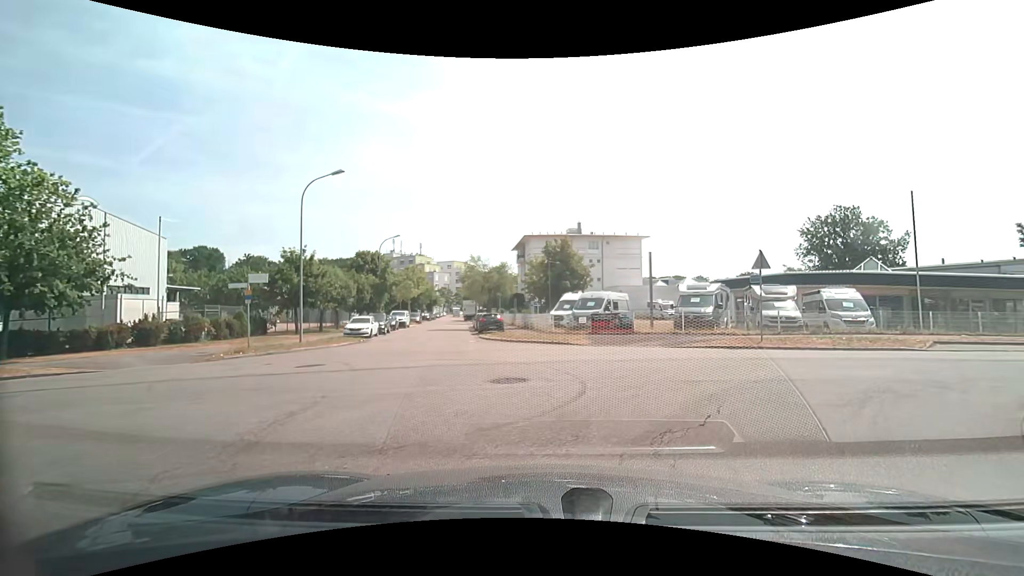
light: Day
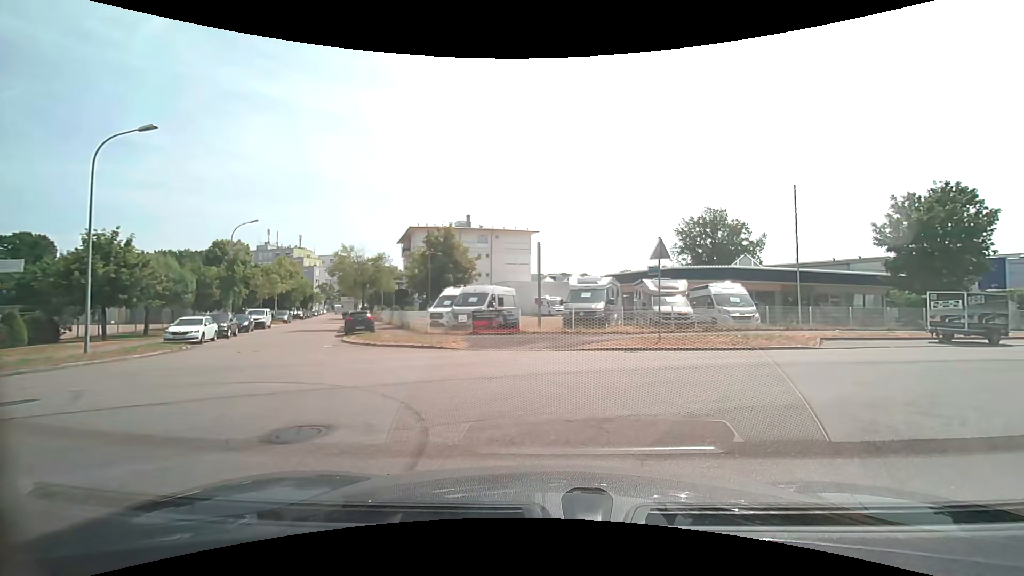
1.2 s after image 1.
(+0.3, +3.9) m; +10°
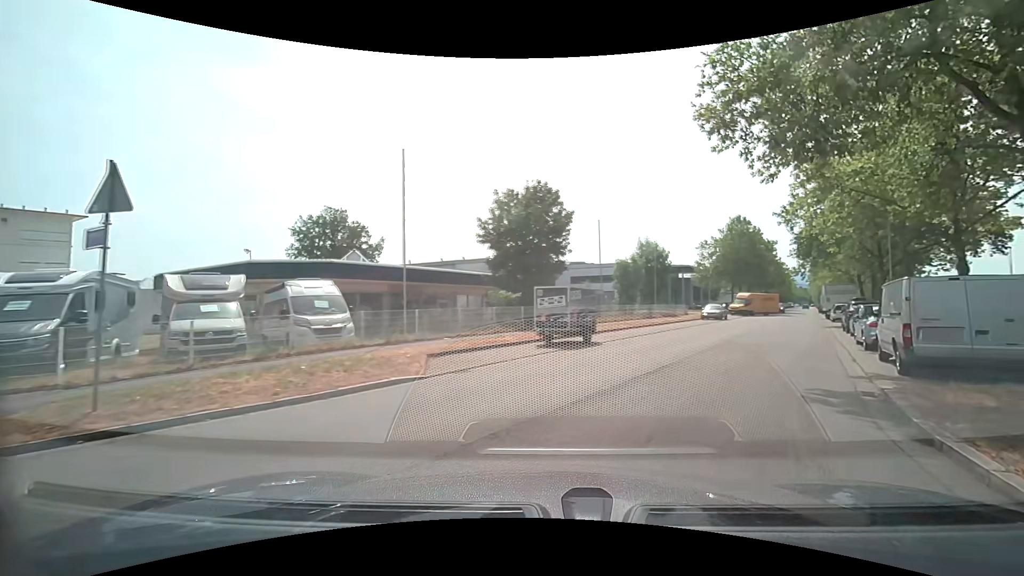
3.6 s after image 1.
(+3.2, +8.8) m; +42°
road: tertiary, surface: asphalt
(+3, +10) (+7, +18) (+12, +27) (+17, +36) (+22, +45) (+27, +53) (+32, +62) (+37, +71) (+41, +80) (+46, +88) m
